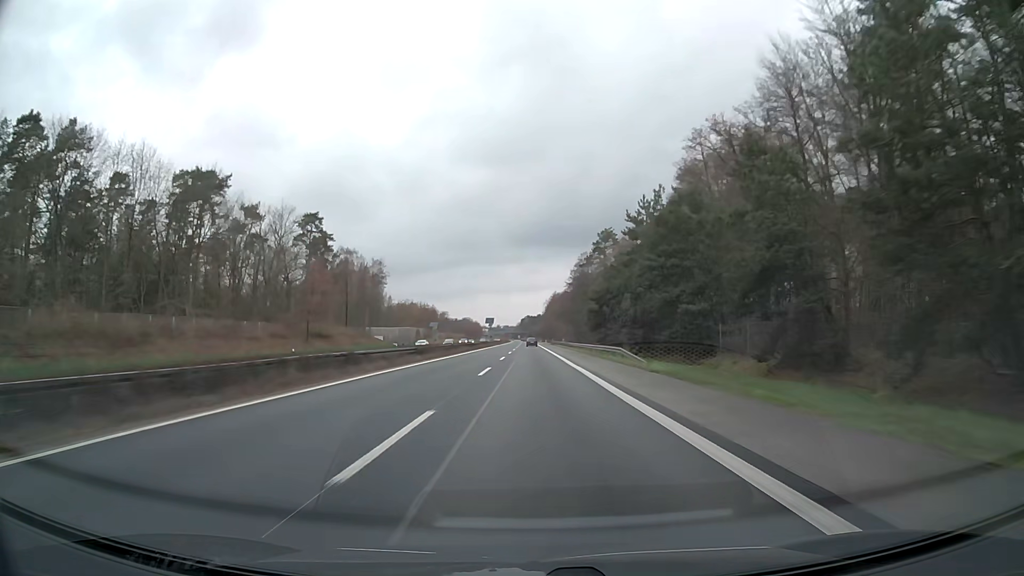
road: motorway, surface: asphalt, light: Day
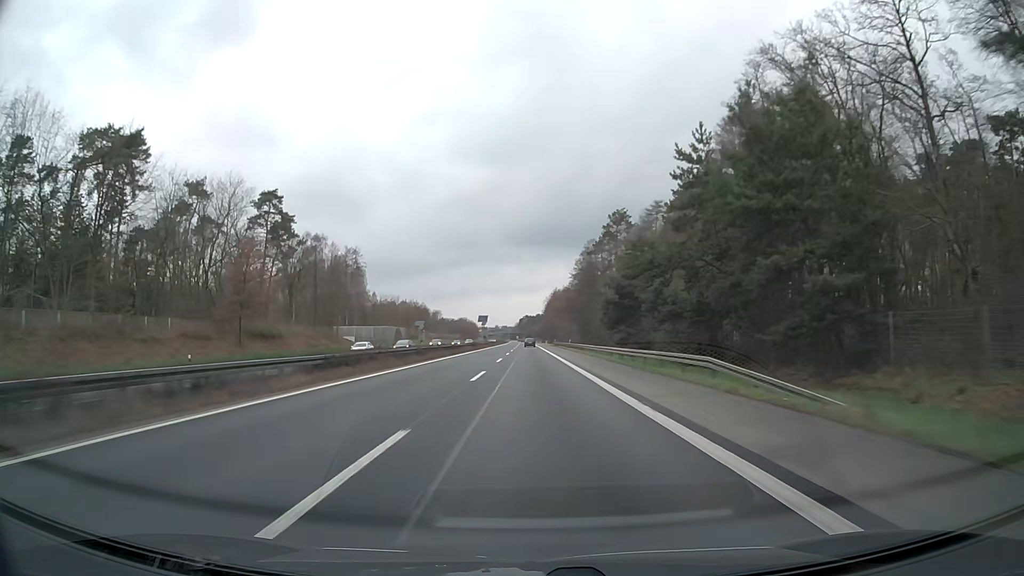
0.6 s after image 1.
(0.0, +20.7) m; 0°
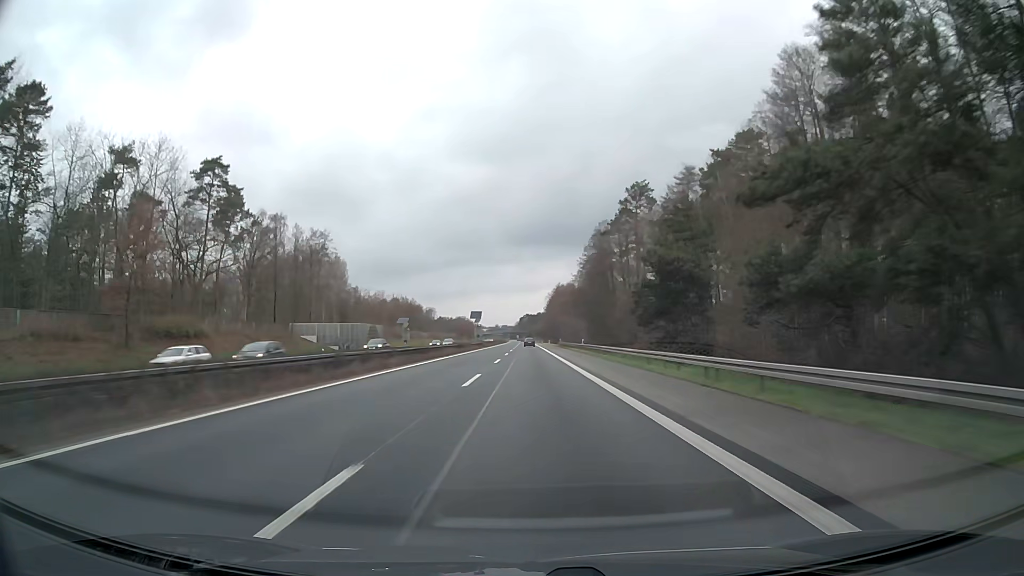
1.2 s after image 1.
(0.0, +20.7) m; 0°
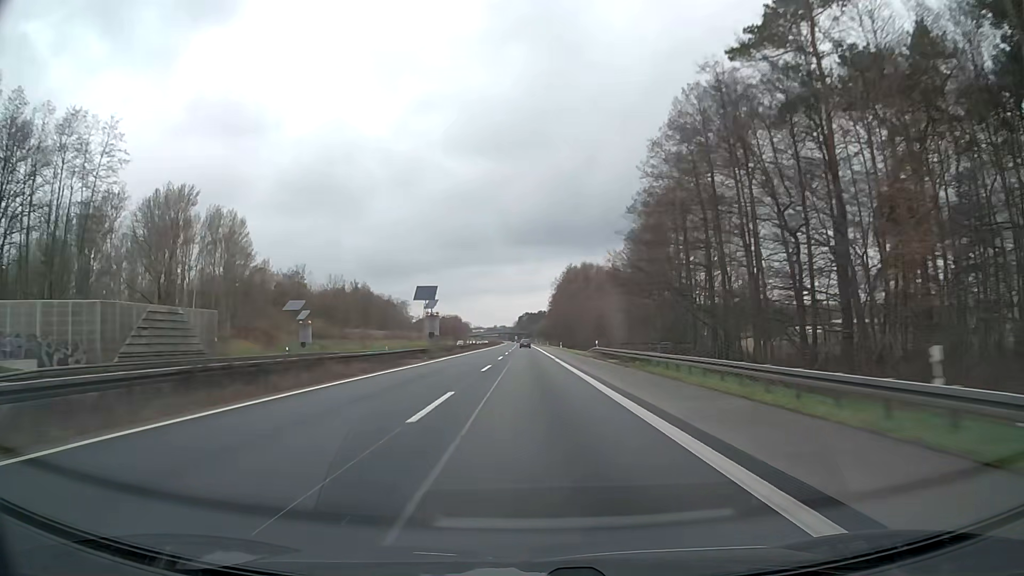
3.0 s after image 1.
(+0.1, +62.0) m; 0°
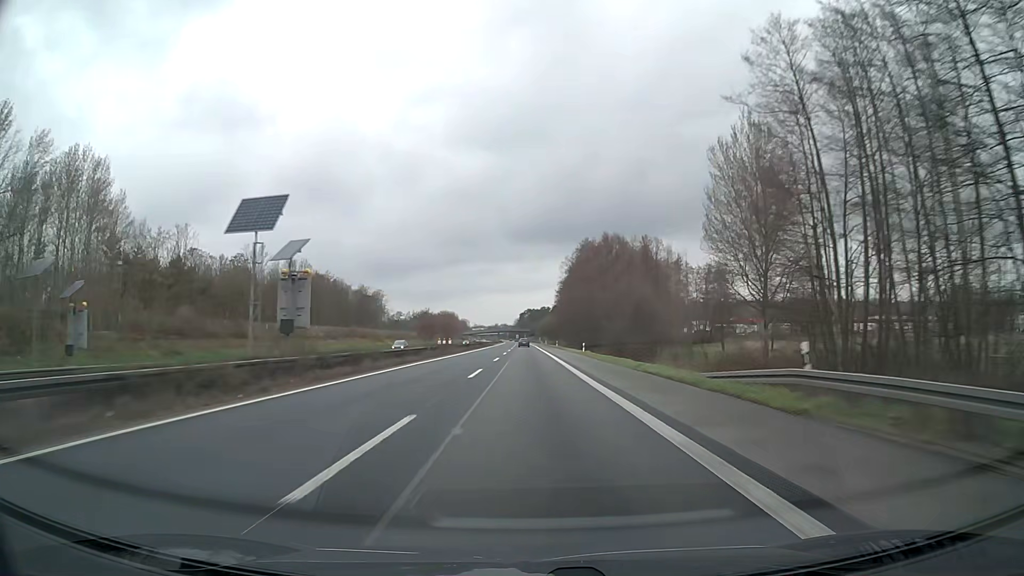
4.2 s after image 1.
(-0.1, +41.3) m; -1°
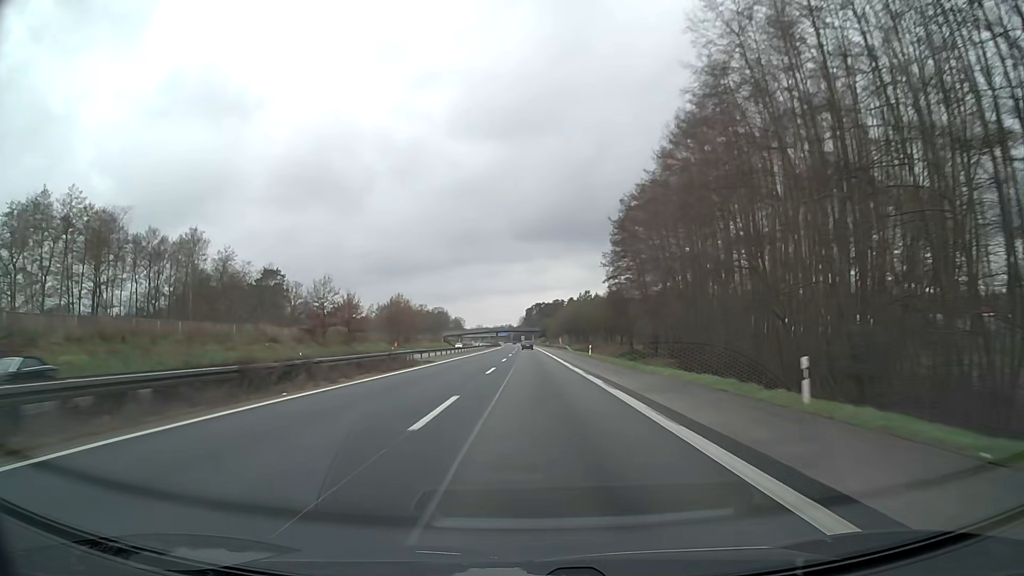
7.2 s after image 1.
(0.0, +103.3) m; 0°
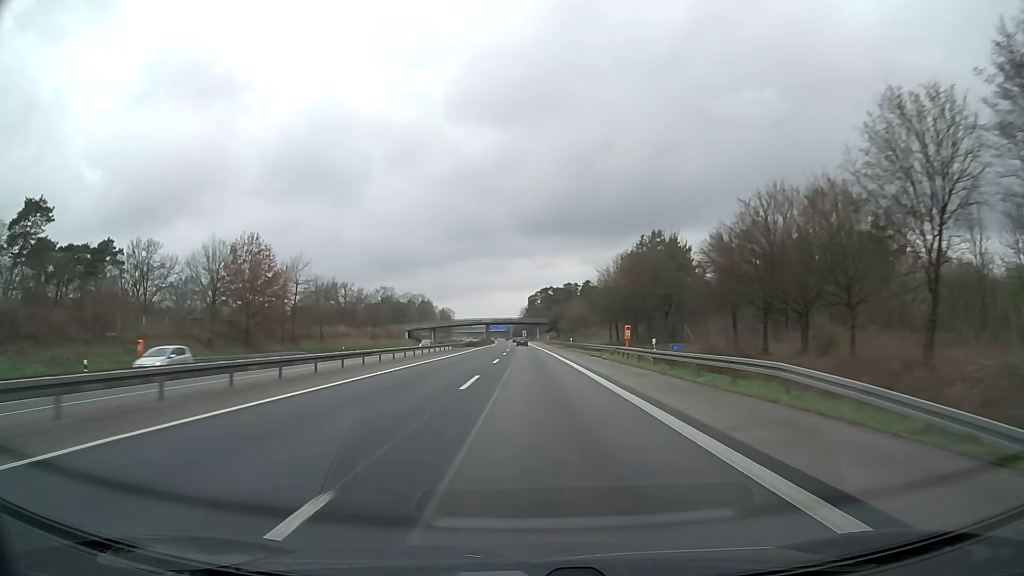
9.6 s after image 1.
(-0.2, +82.5) m; 0°
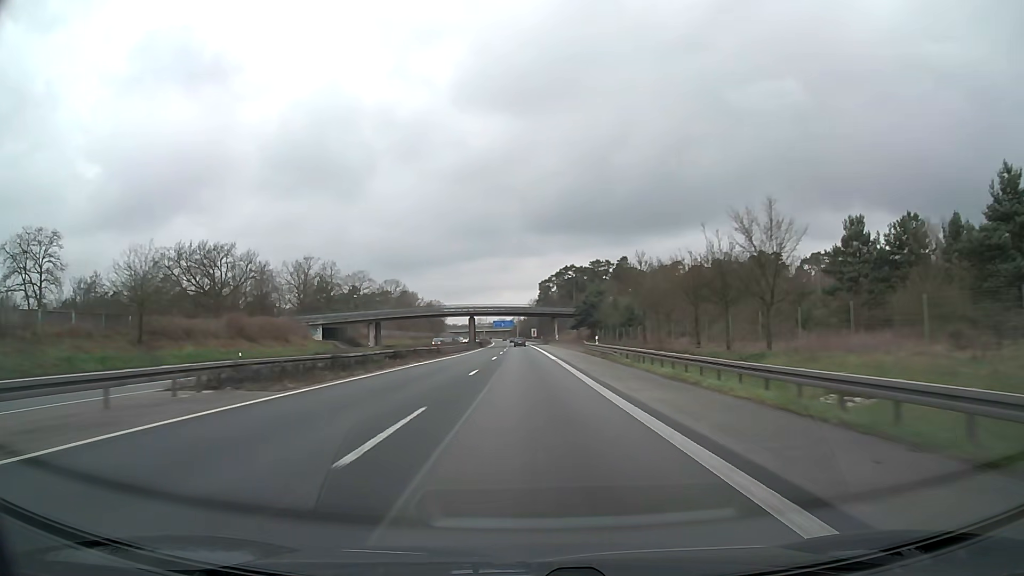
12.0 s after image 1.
(-0.2, +82.4) m; -1°
(0, +10) (0, +20) (0, +30) (0, +40) (0, +50) (-1, +60) (-1, +70) (-1, +80) (-1, +90) (-2, +100) m
